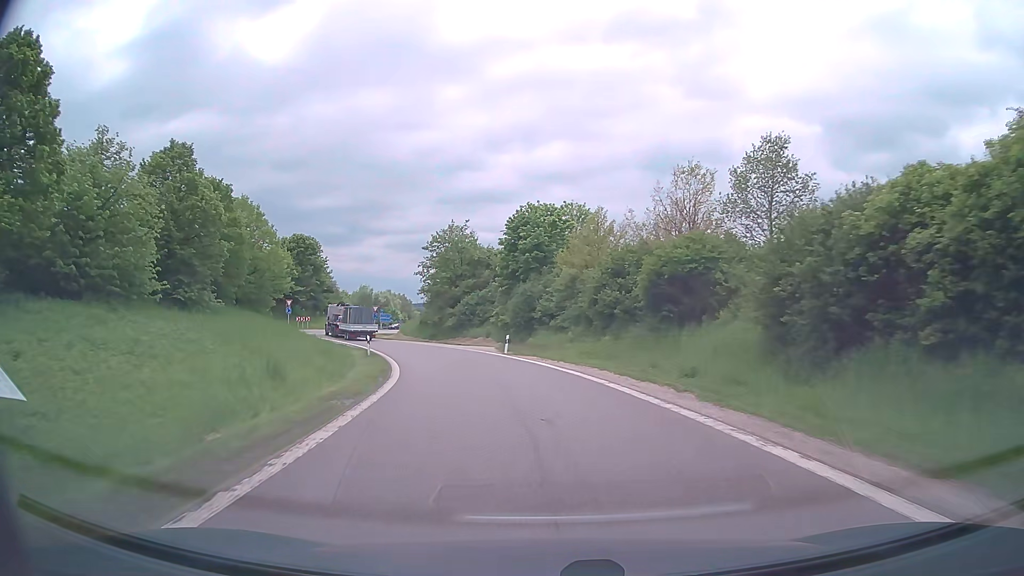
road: trunk_link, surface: asphalt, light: Day
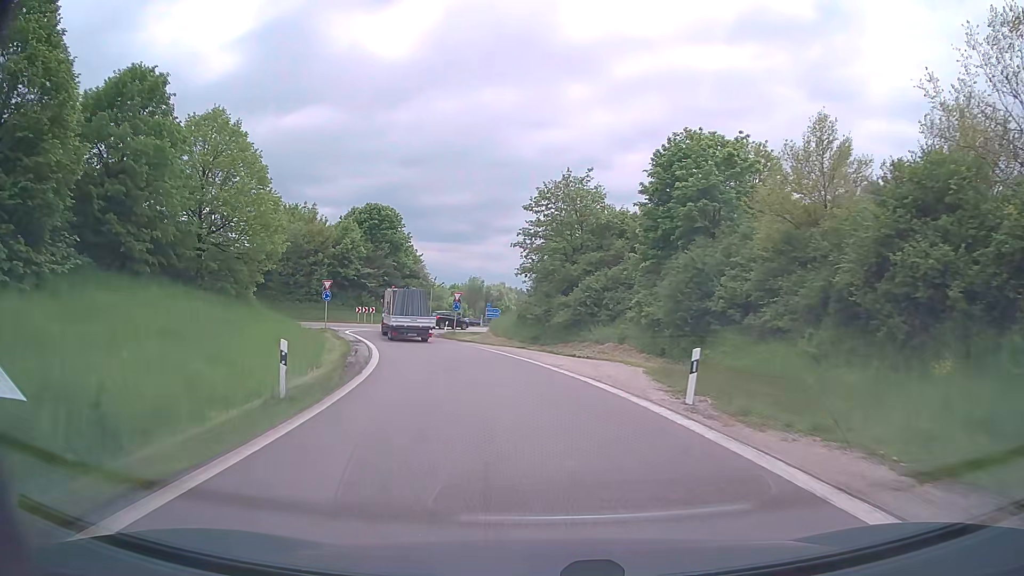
(-2.1, +23.1) m; -11°
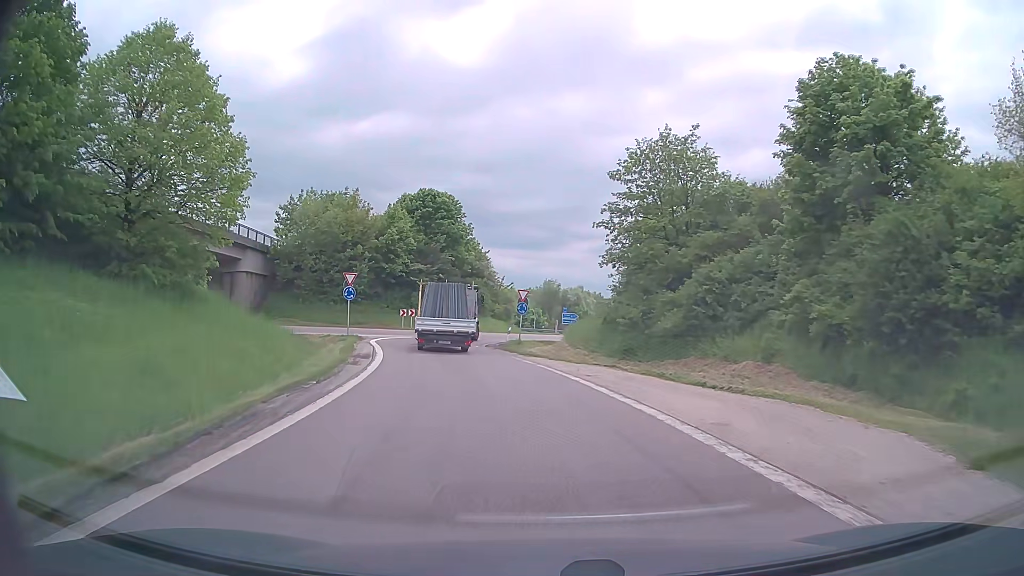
(-0.7, +12.2) m; -7°
